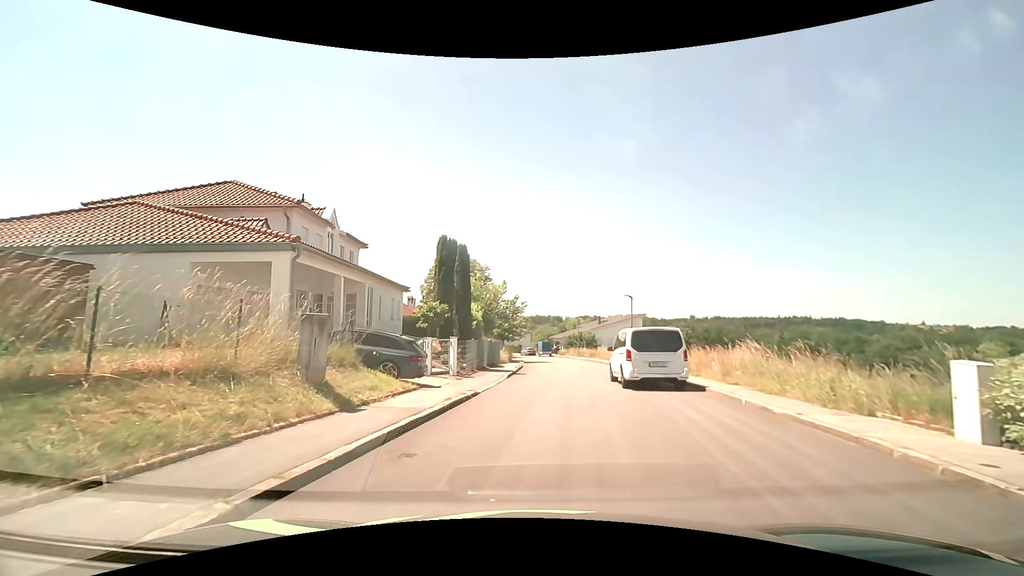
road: residential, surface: asphalt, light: Day
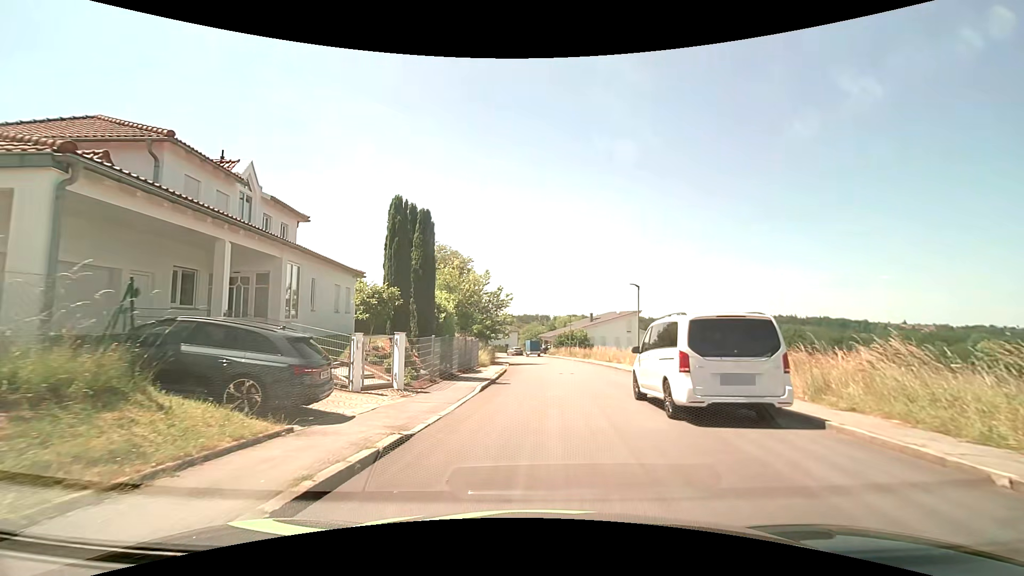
(+0.1, +6.7) m; +1°
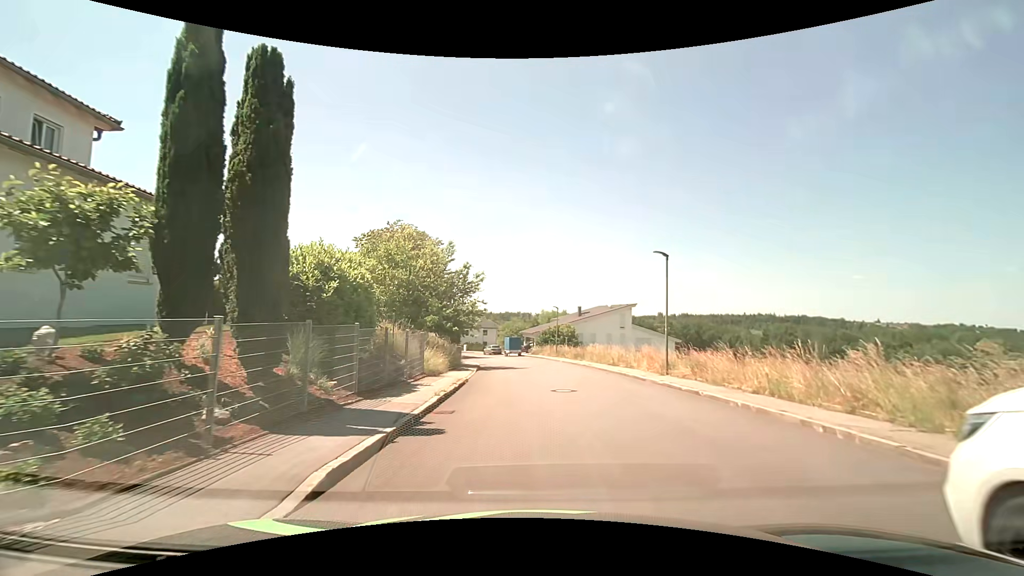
(+0.2, +10.5) m; +2°
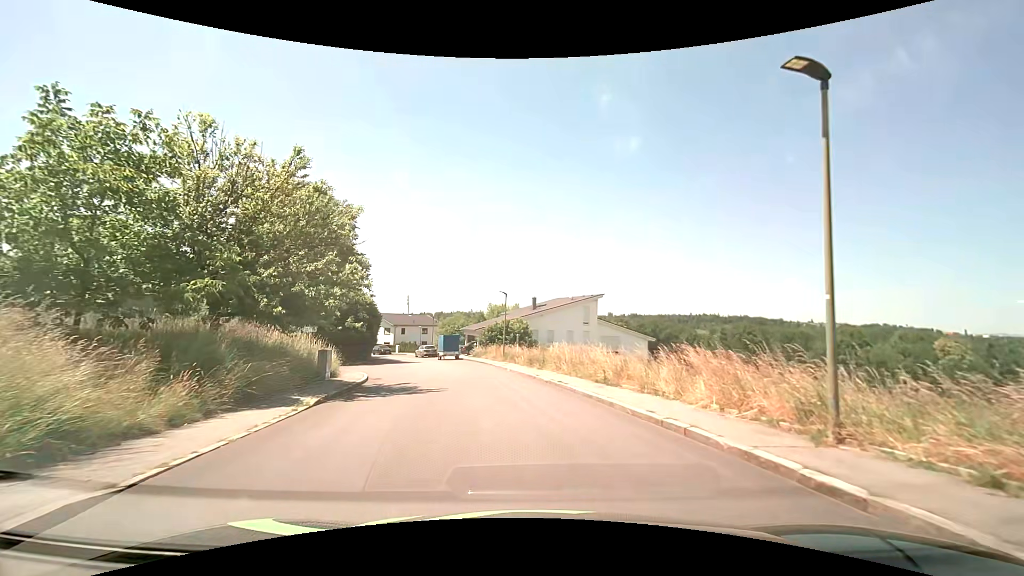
(+0.8, +14.5) m; +6°
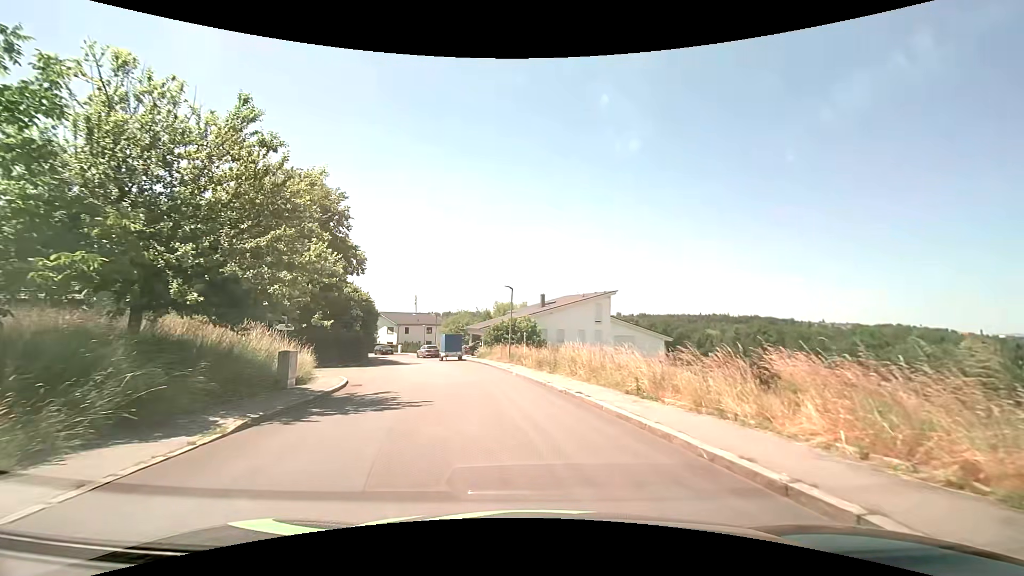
(0.0, +3.6) m; -1°
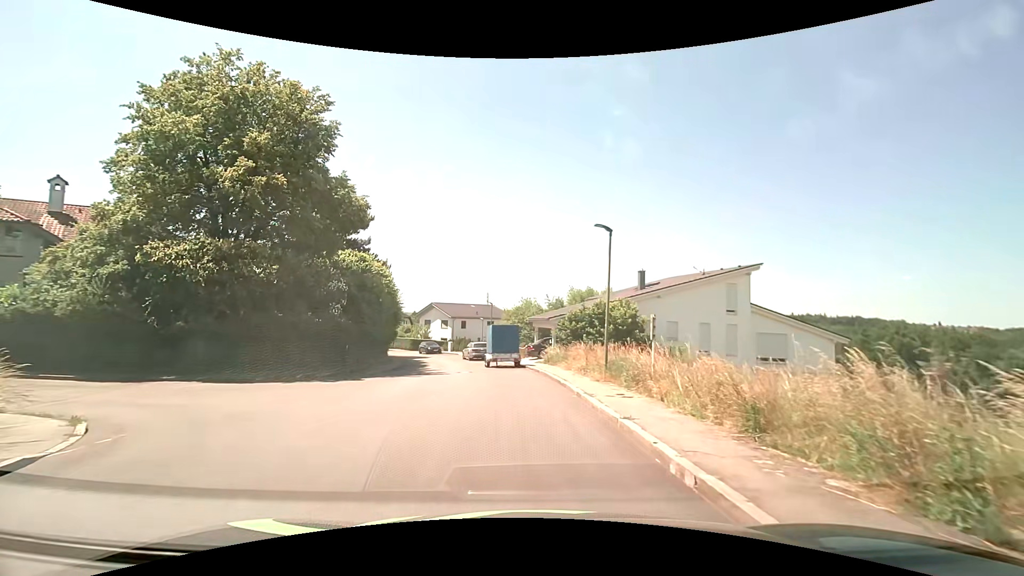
(-1.1, +17.0) m; -7°
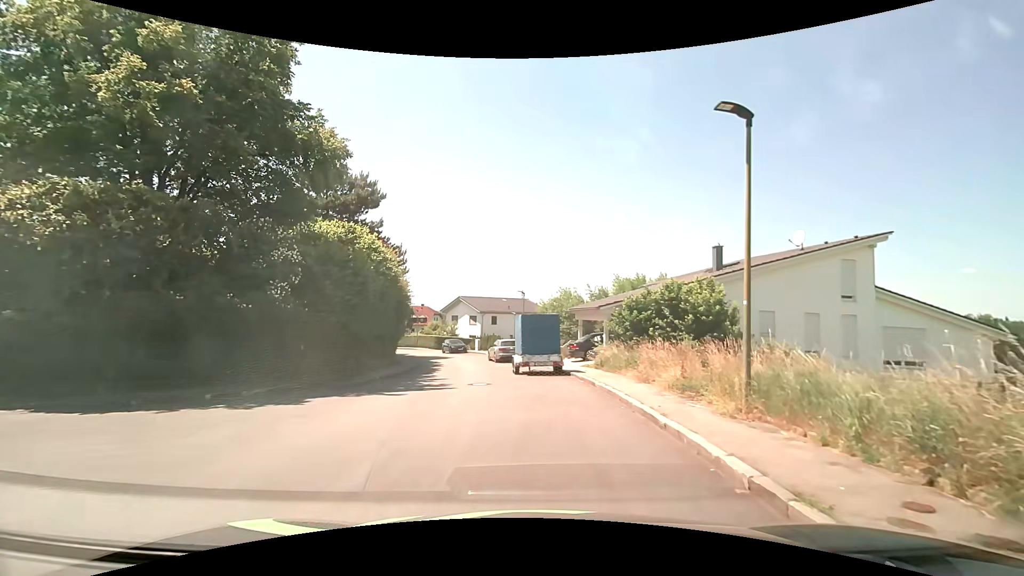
(-0.4, +8.1) m; -5°
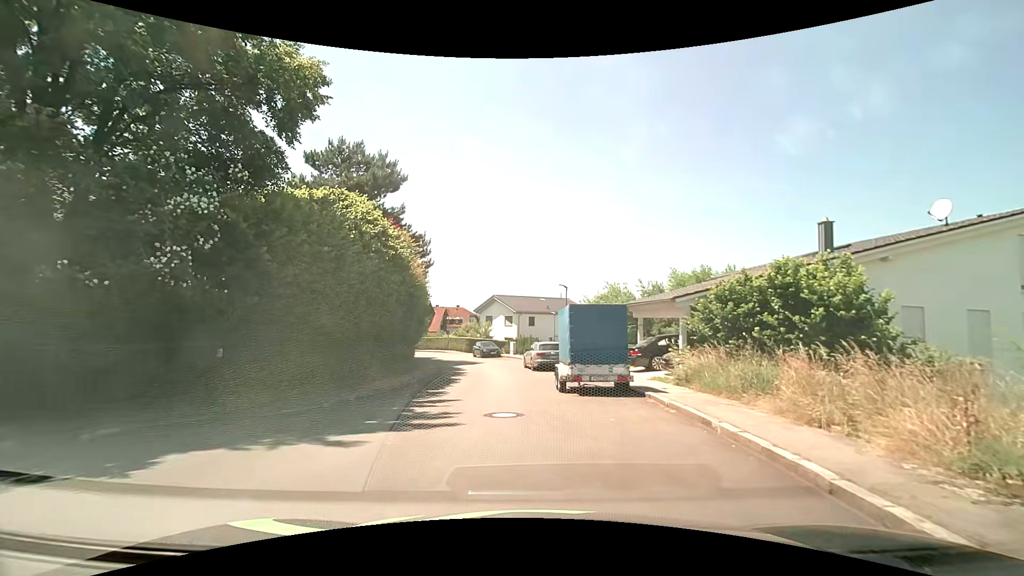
(-0.2, +6.2) m; -4°
